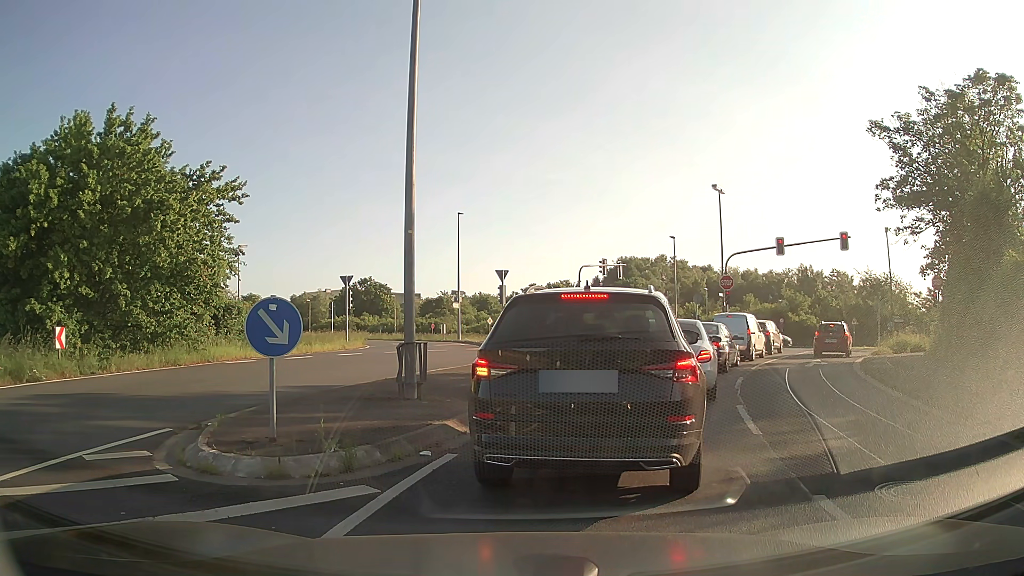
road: unclassified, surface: asphalt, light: Day
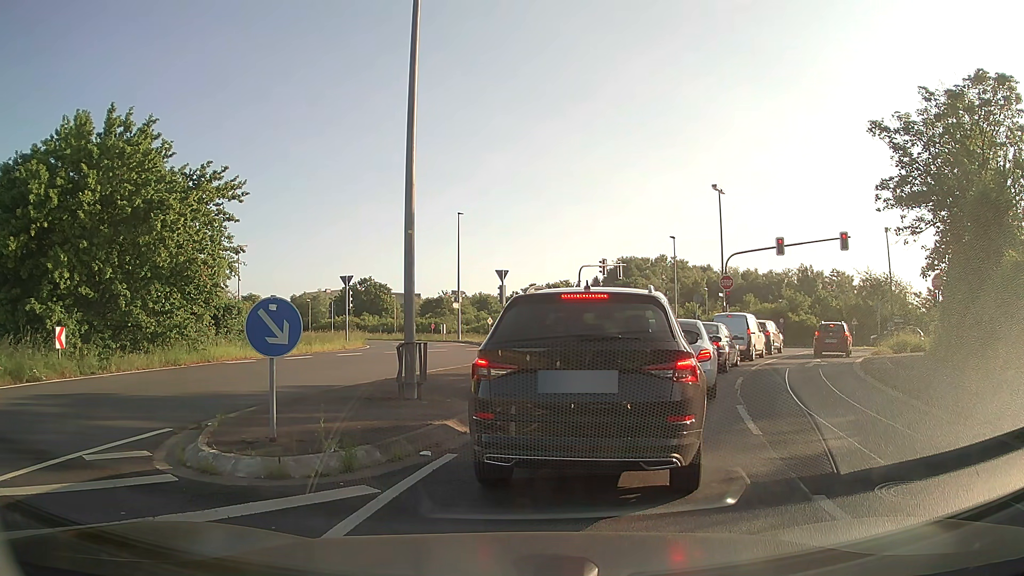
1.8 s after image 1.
(0.0, 0.0) m; 0°
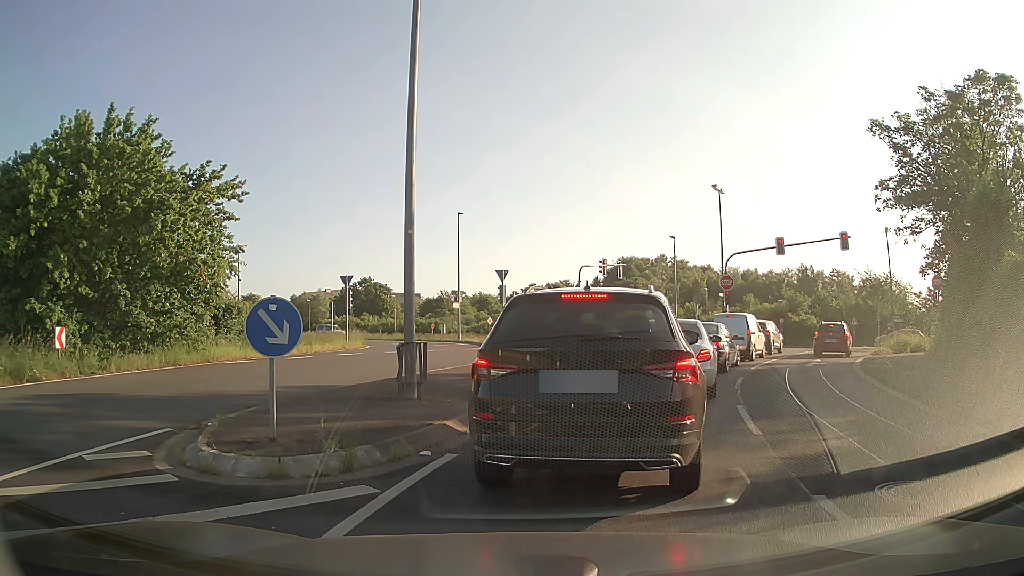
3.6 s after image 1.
(0.0, 0.0) m; 0°
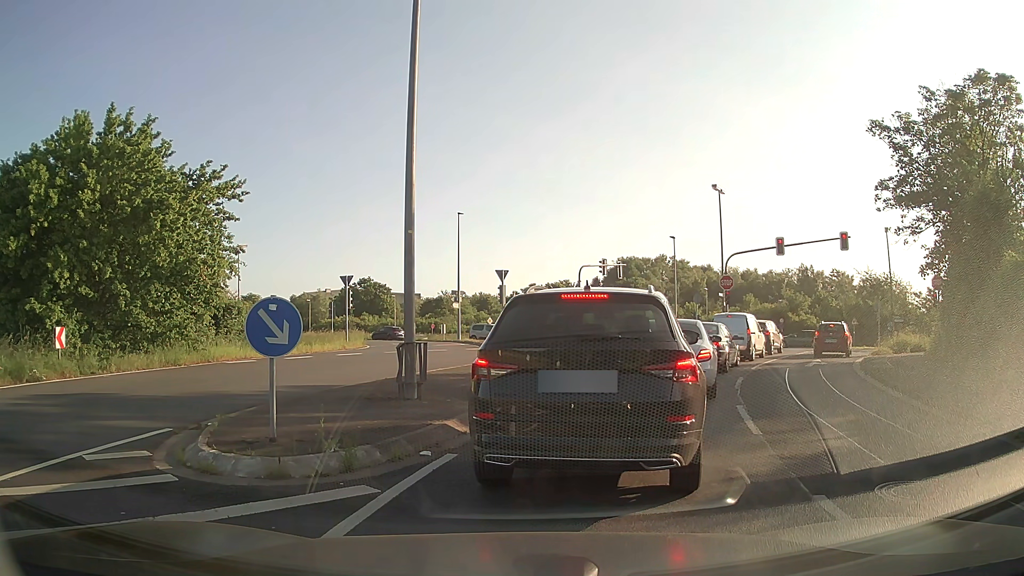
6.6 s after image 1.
(0.0, 0.0) m; 0°
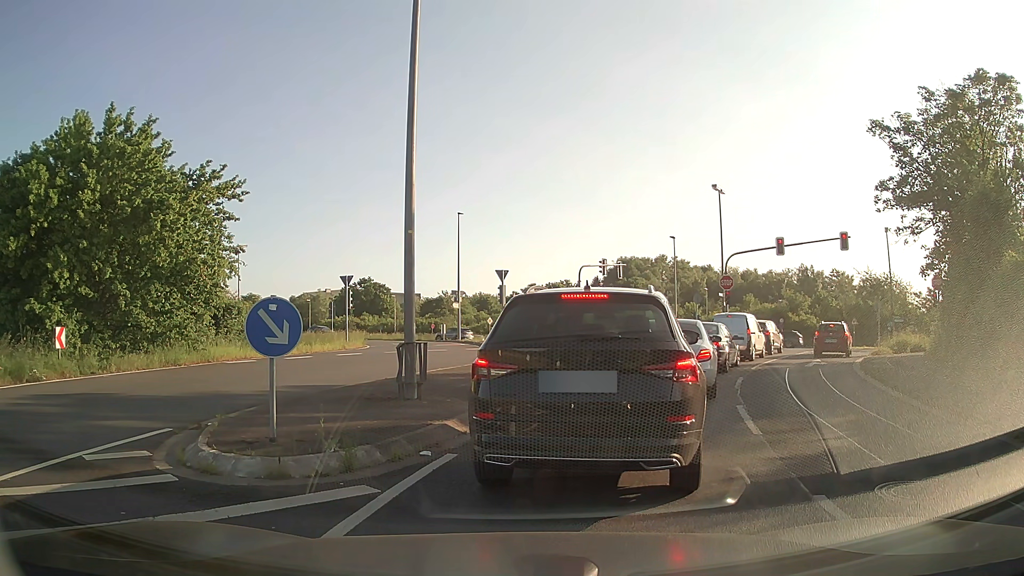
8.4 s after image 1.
(0.0, 0.0) m; 0°
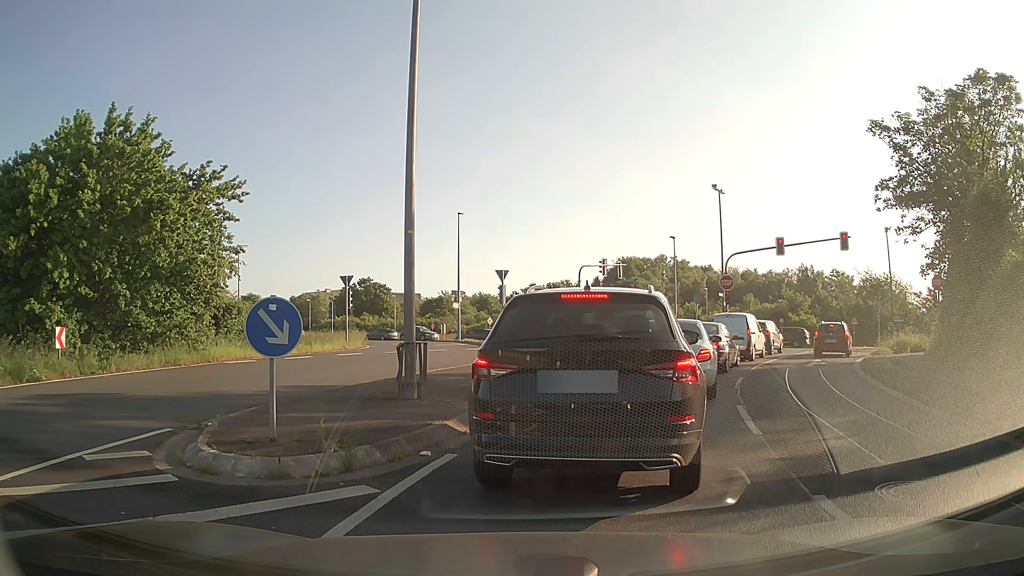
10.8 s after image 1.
(0.0, 0.0) m; 0°
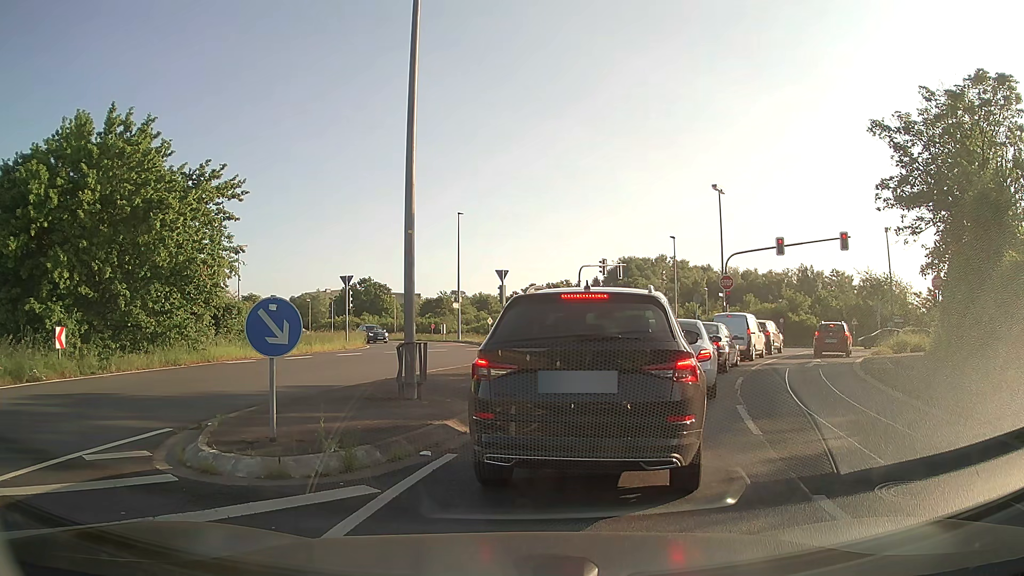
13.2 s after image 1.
(0.0, 0.0) m; 0°
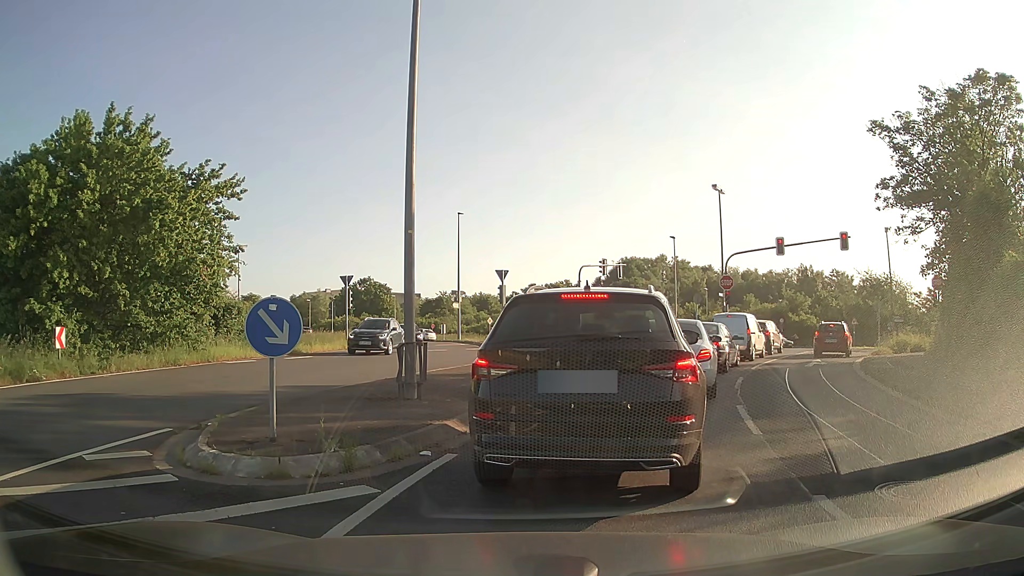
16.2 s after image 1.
(0.0, 0.0) m; 0°
